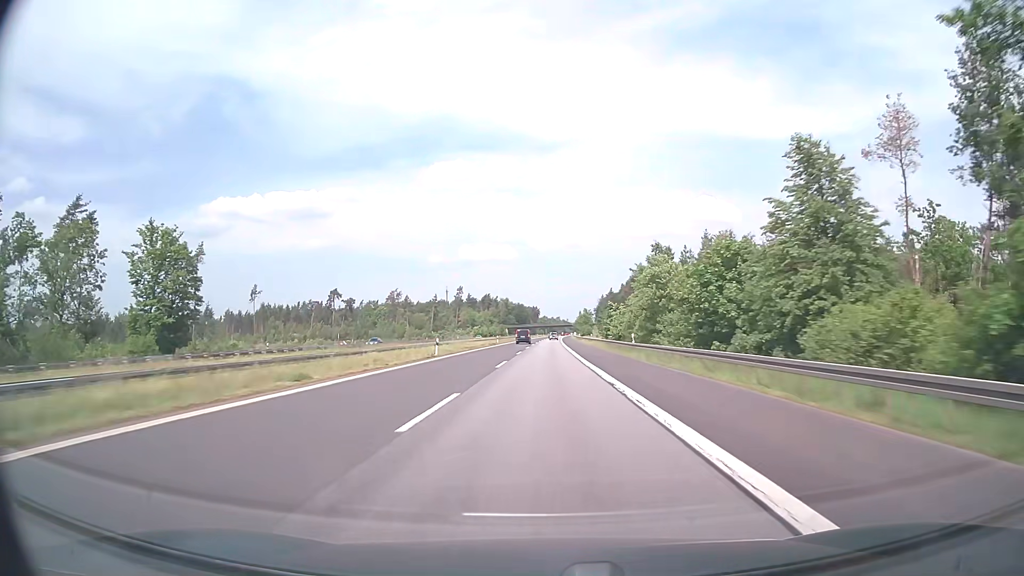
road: motorway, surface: asphalt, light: Day
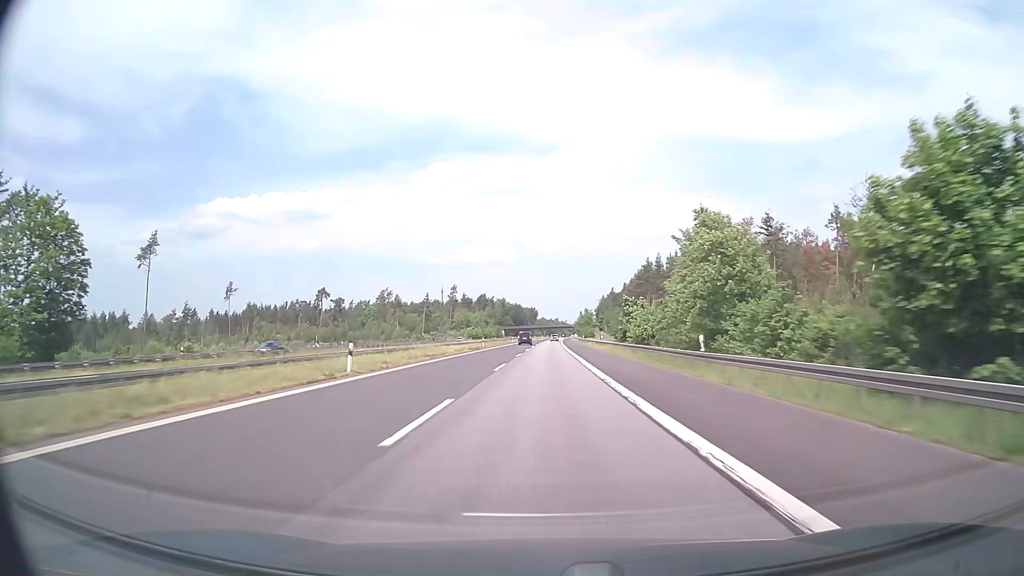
(0.0, +19.0) m; 0°
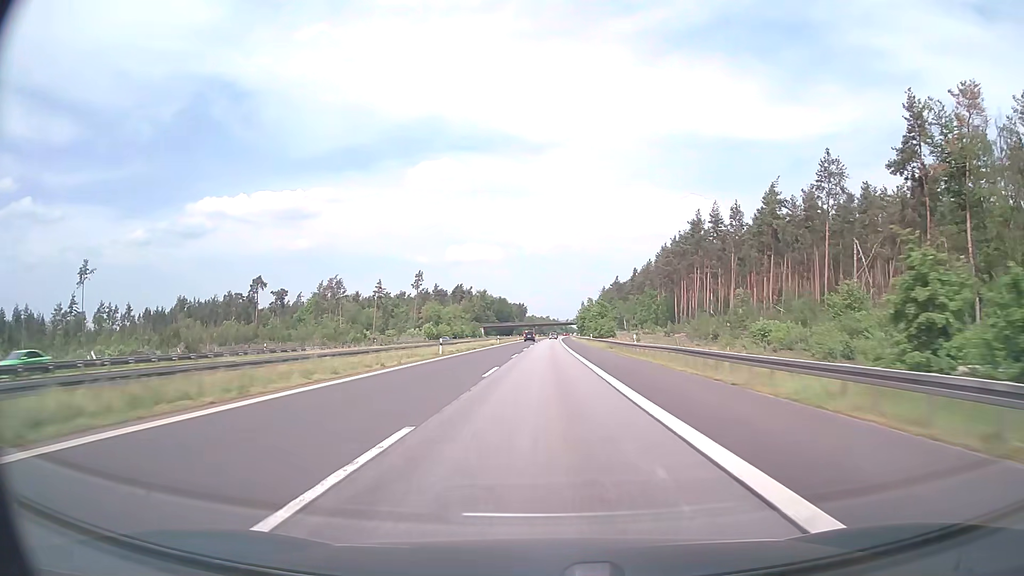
(+0.5, +76.0) m; +1°
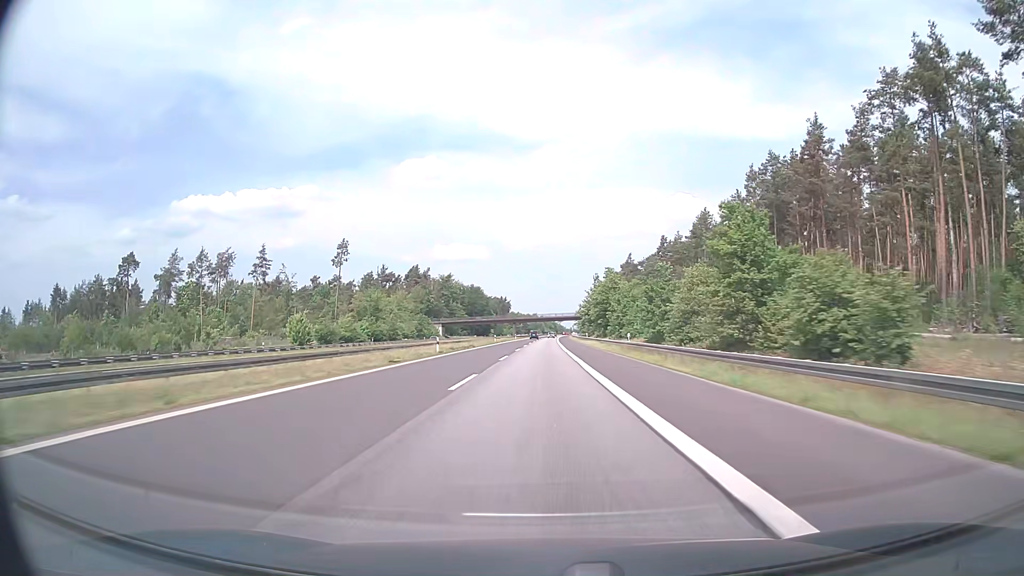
(+0.9, +95.0) m; +1°
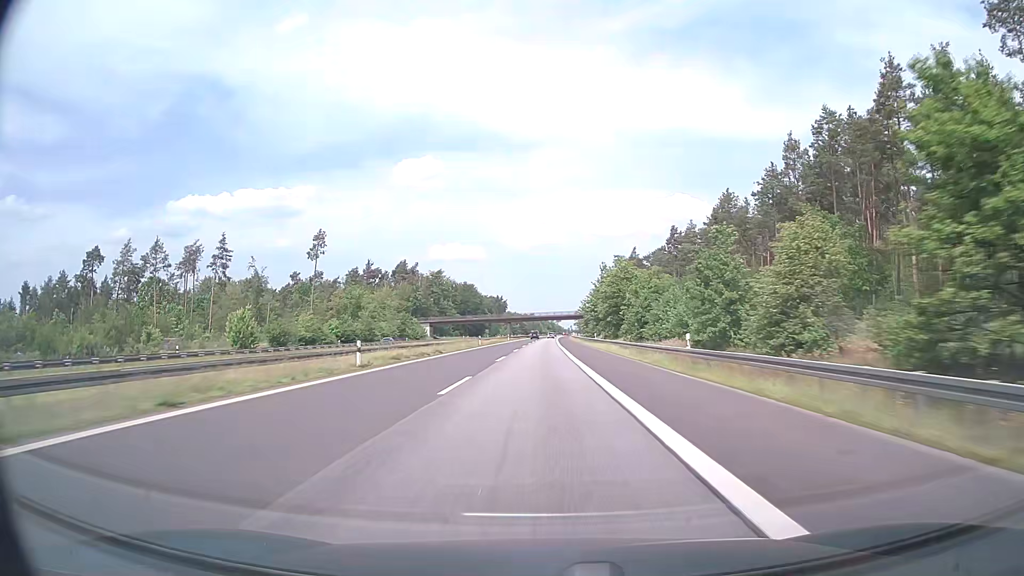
(0.0, +19.0) m; 0°
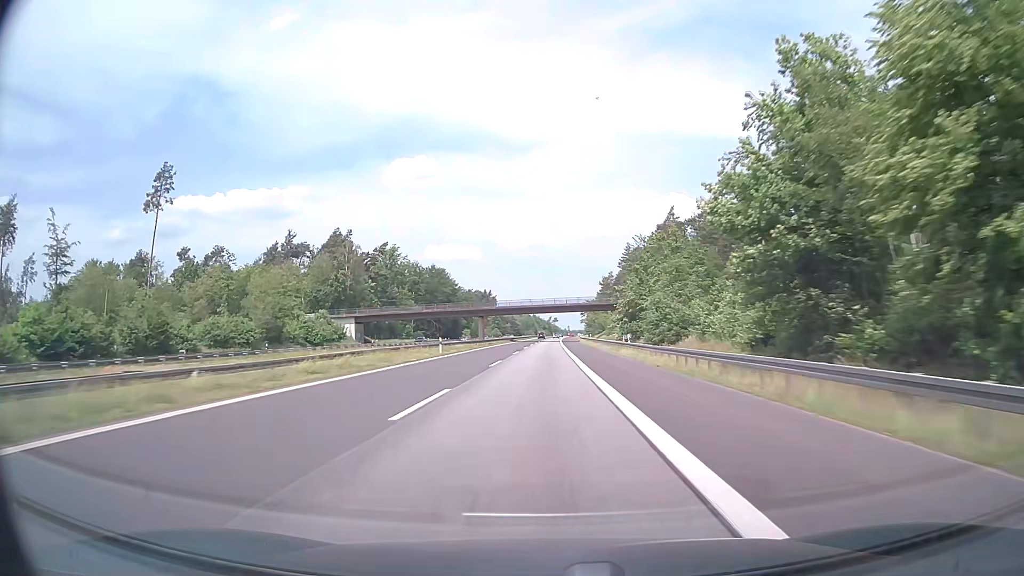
(+0.4, +76.0) m; 0°
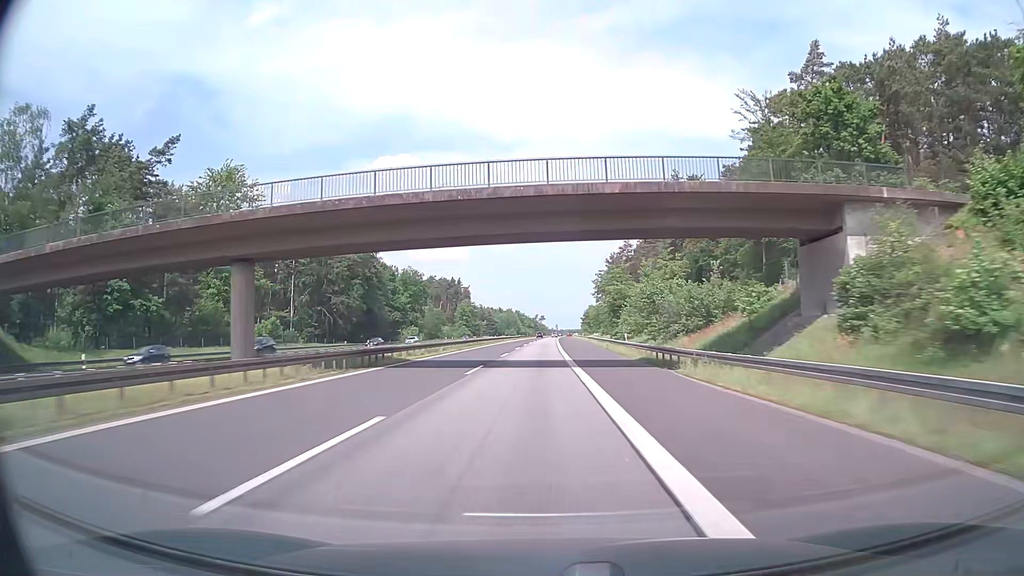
(+1.3, +95.1) m; +1°
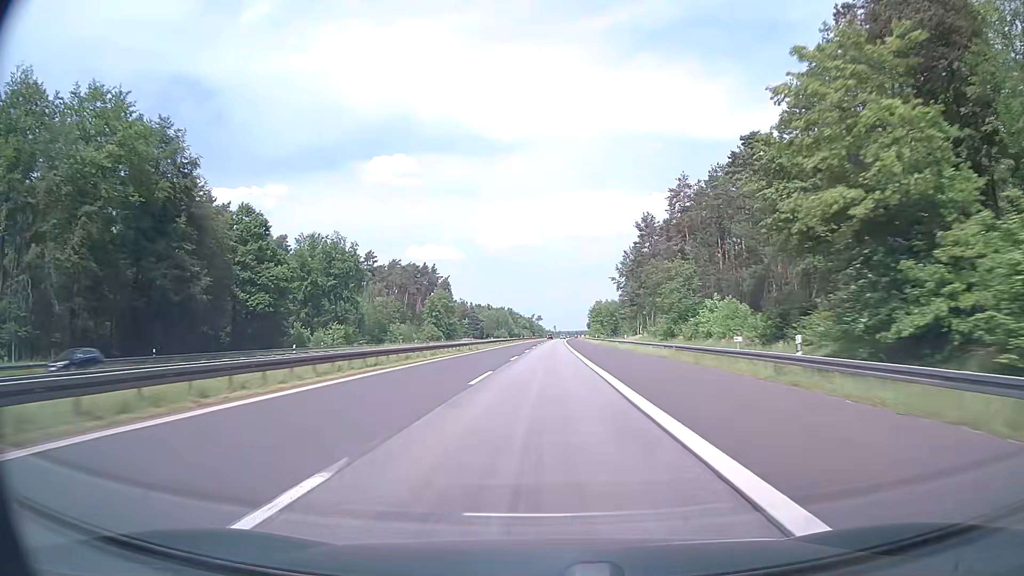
(-0.1, +76.1) m; 0°
(0, +10) (0, +20) (0, +30) (0, +40) (0, +50) (+1, +60) (+1, +70) (+1, +80) (+1, +90) (+1, +100) m
